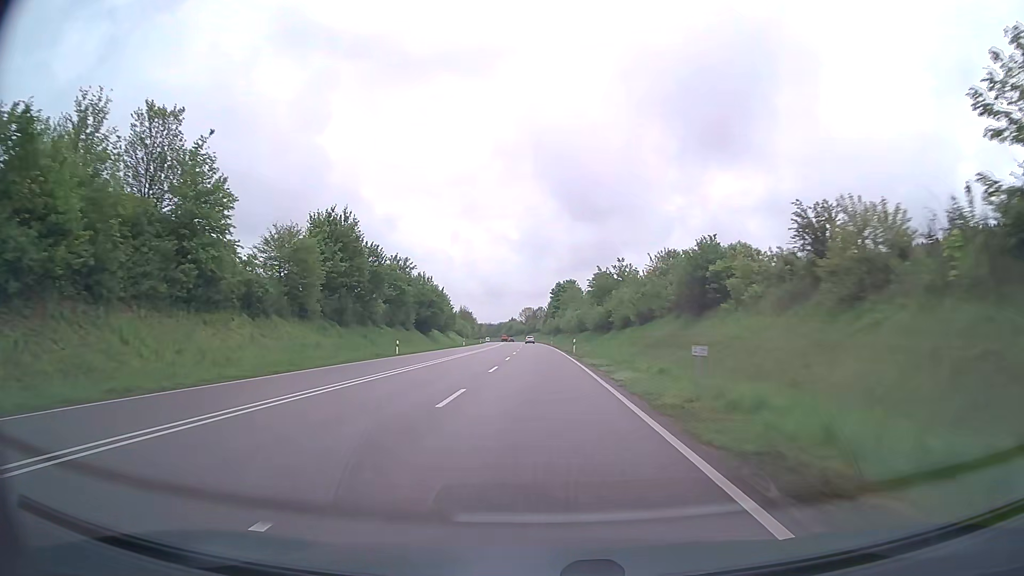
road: primary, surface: asphalt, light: Day
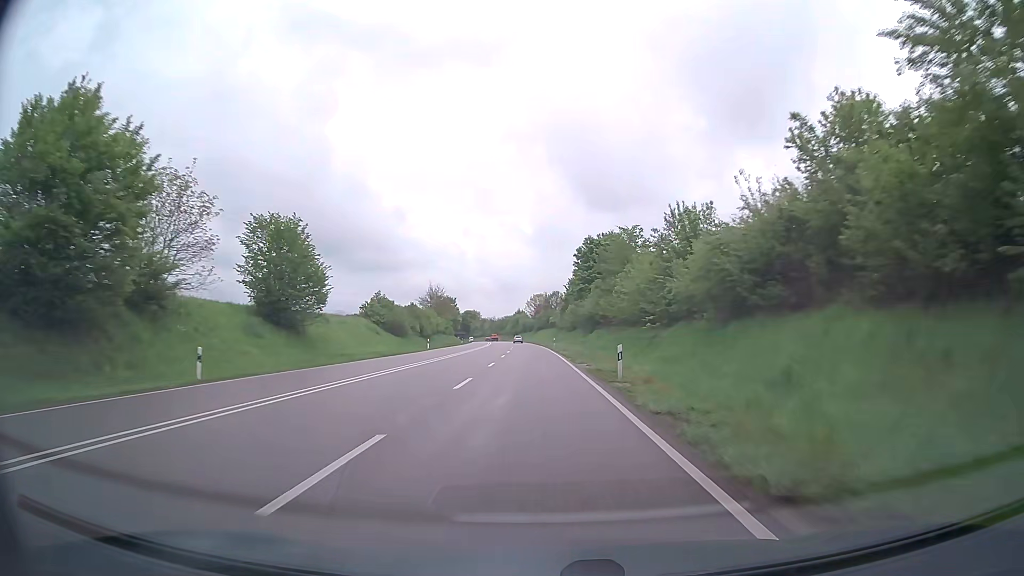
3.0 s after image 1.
(-0.4, +80.1) m; -1°
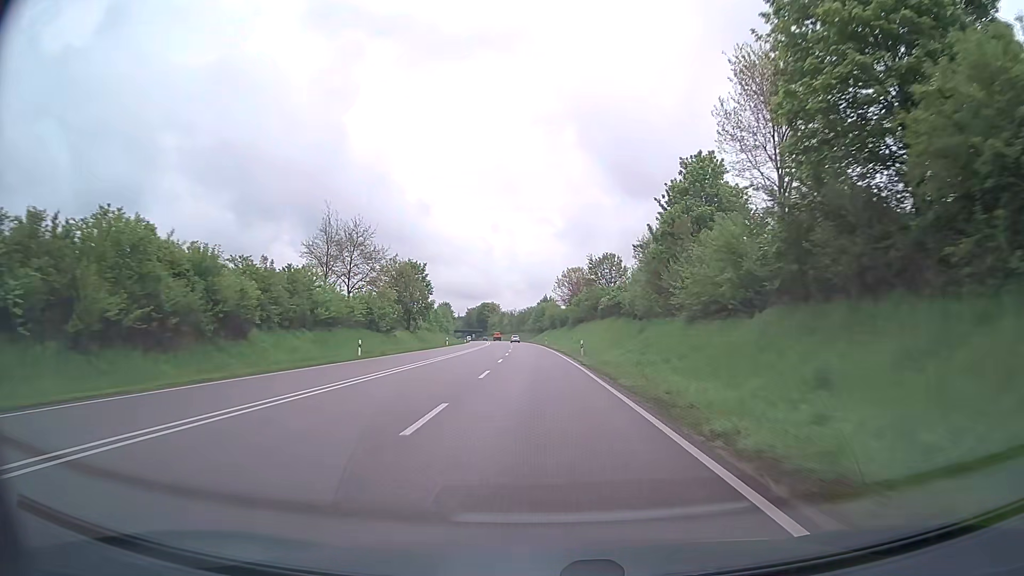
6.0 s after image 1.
(-1.2, +80.5) m; -2°
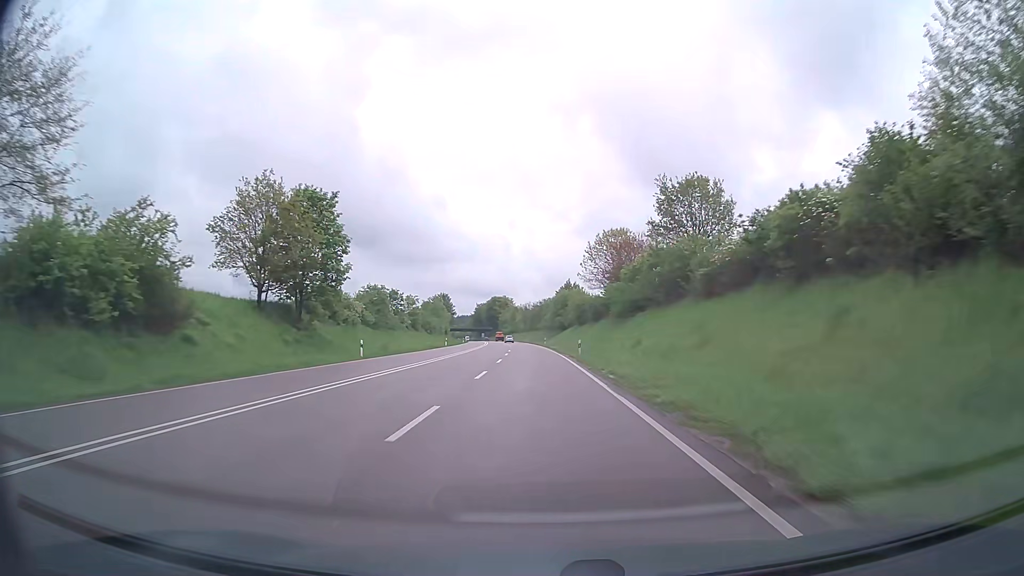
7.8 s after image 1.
(-0.5, +48.8) m; -1°
